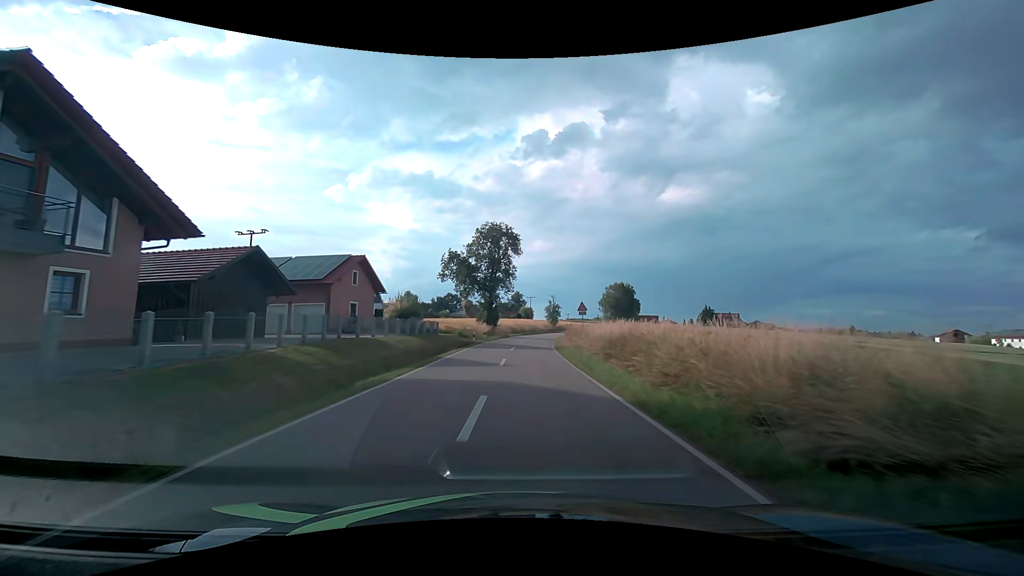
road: tertiary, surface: asphalt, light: Day
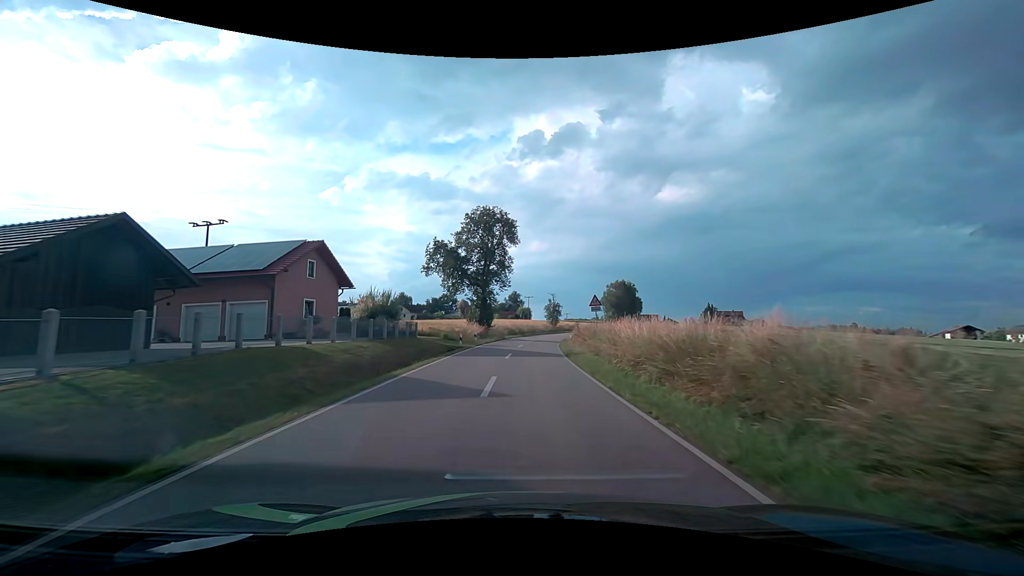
(0.0, +8.1) m; 0°
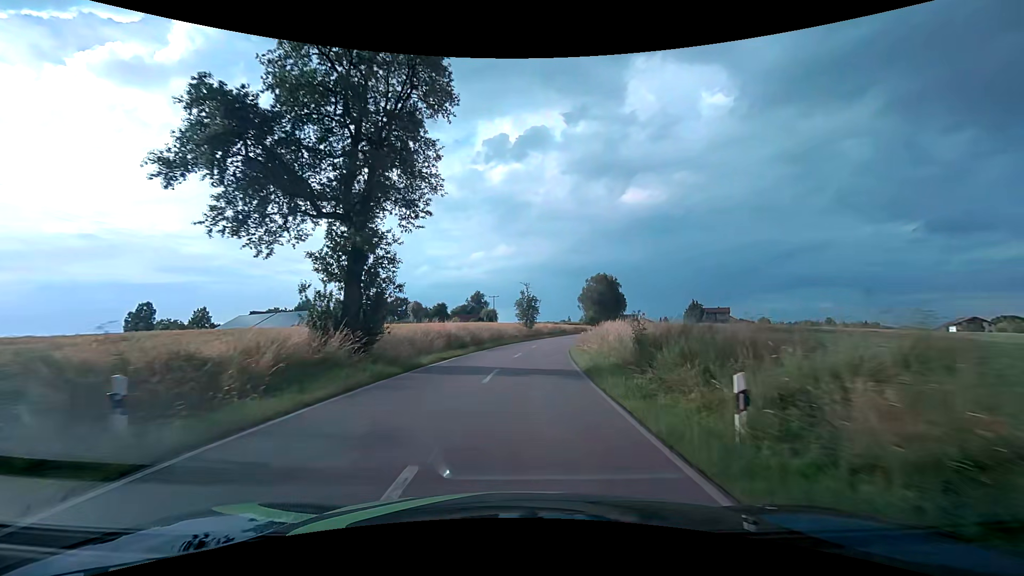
(+0.9, +32.9) m; +4°
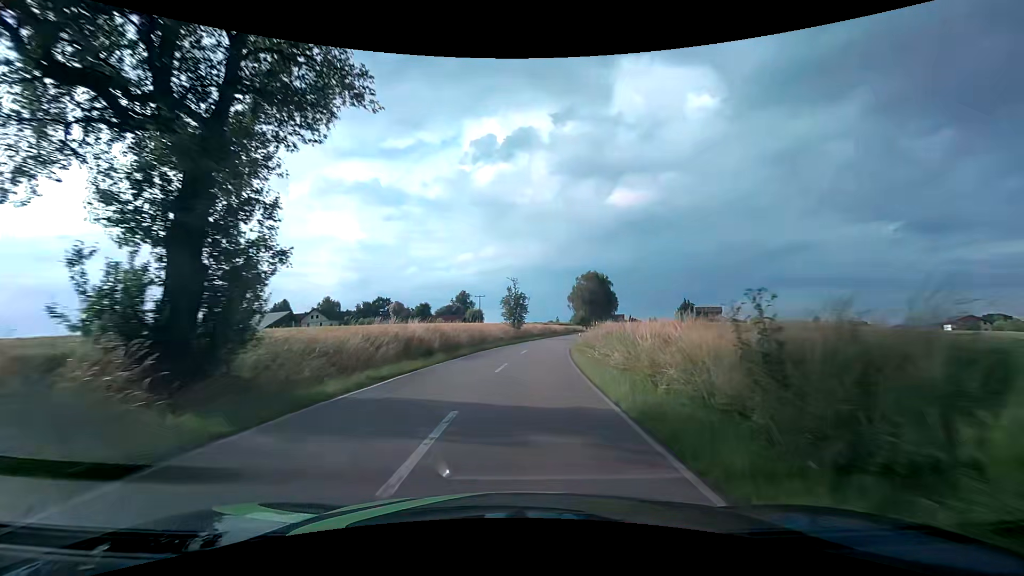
(+0.1, +8.4) m; +1°
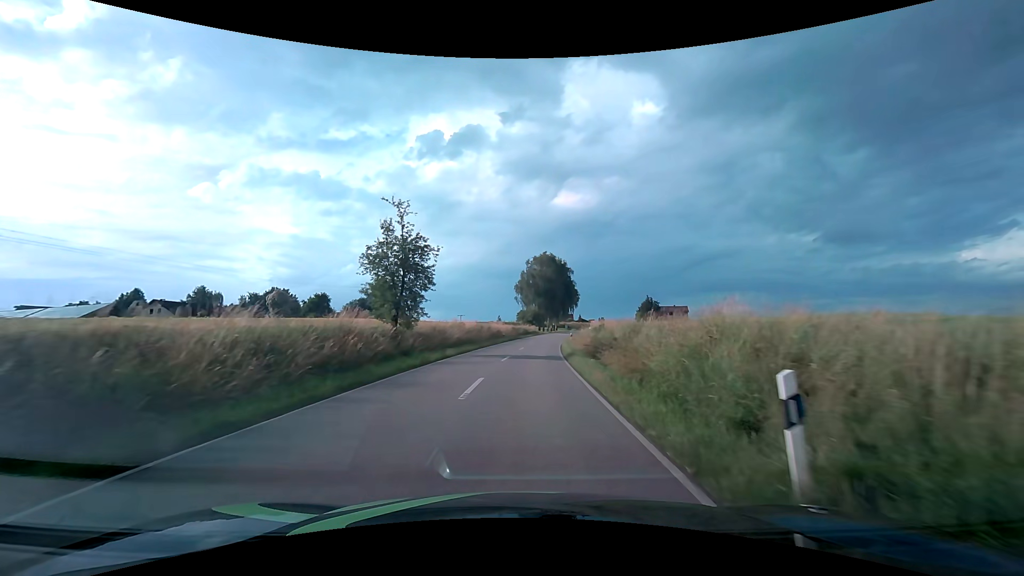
(+2.7, +41.8) m; +7°
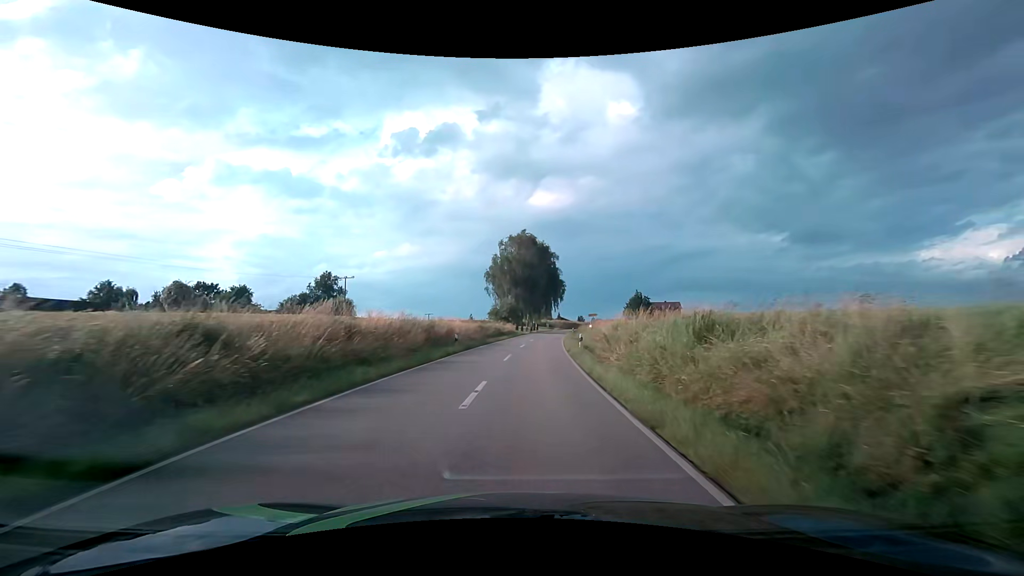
(+0.5, +25.2) m; +3°
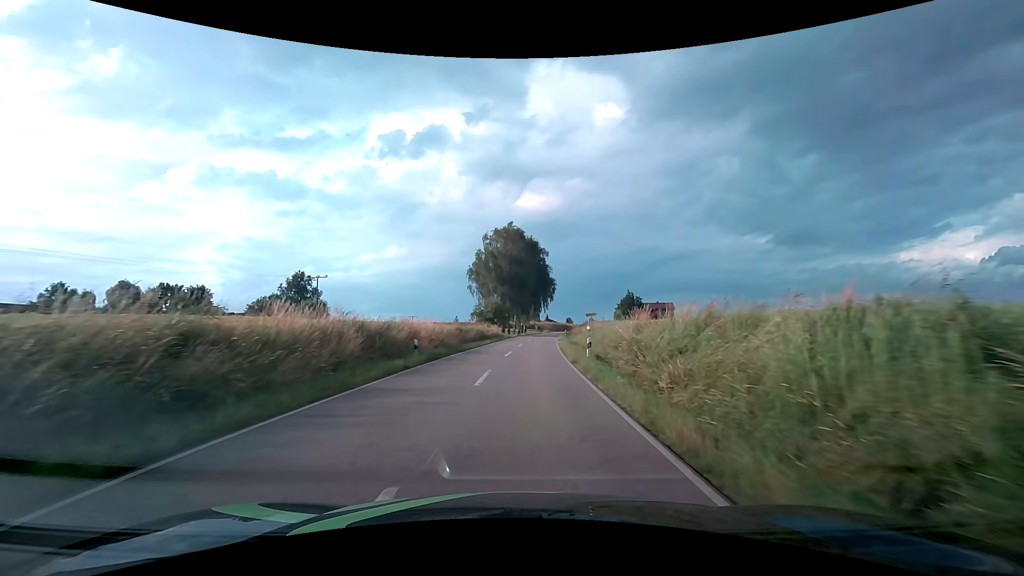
(+0.1, +8.3) m; +2°
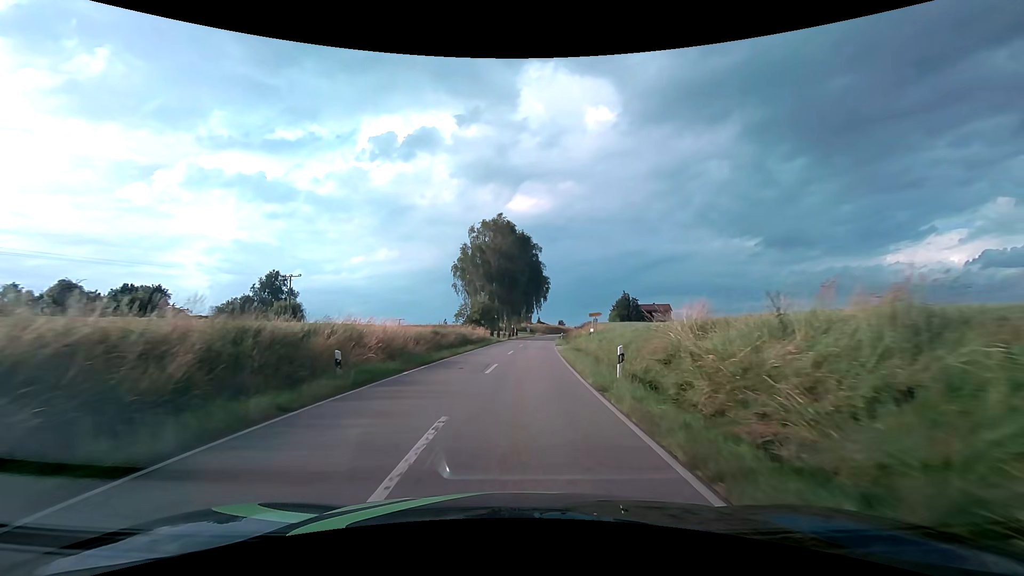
(+0.1, +8.2) m; +1°
(0, +10) (0, +20) (+1, +30) (+1, +40) (+2, +50) (+3, +60) (+4, +70) (+5, +80) (+6, +90) (+8, +100) m
